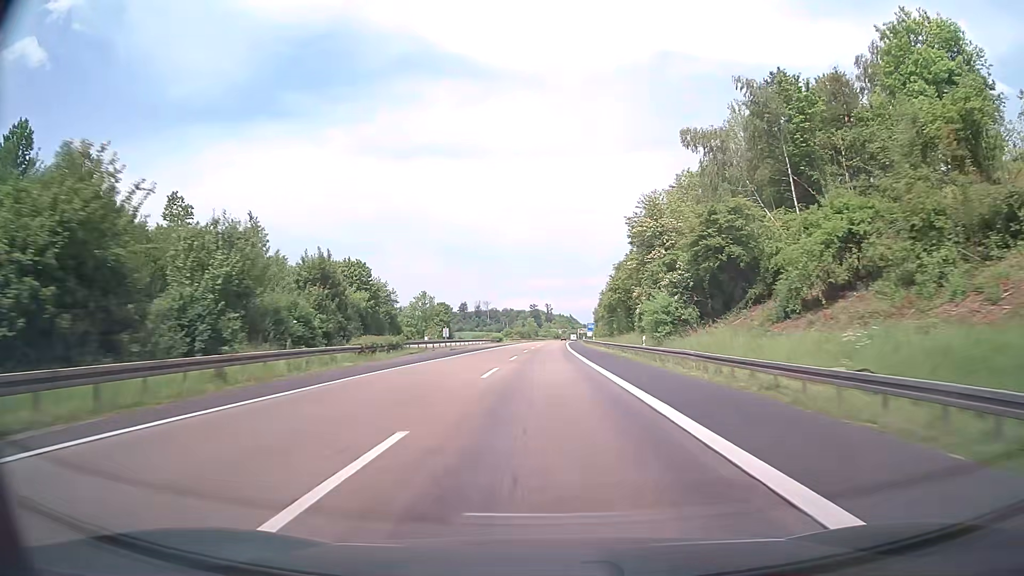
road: motorway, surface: asphalt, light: Day
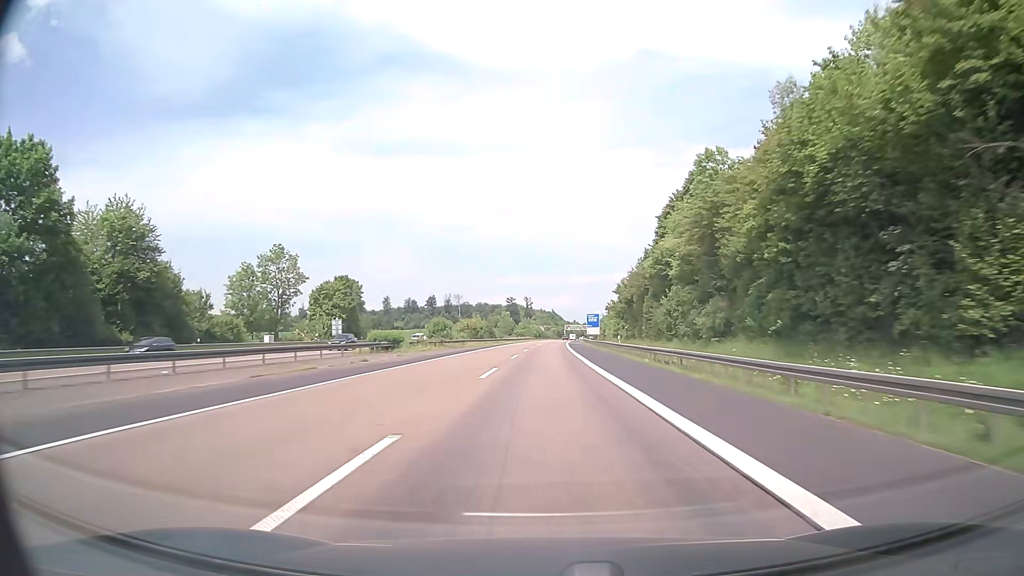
(+1.3, +87.8) m; +2°
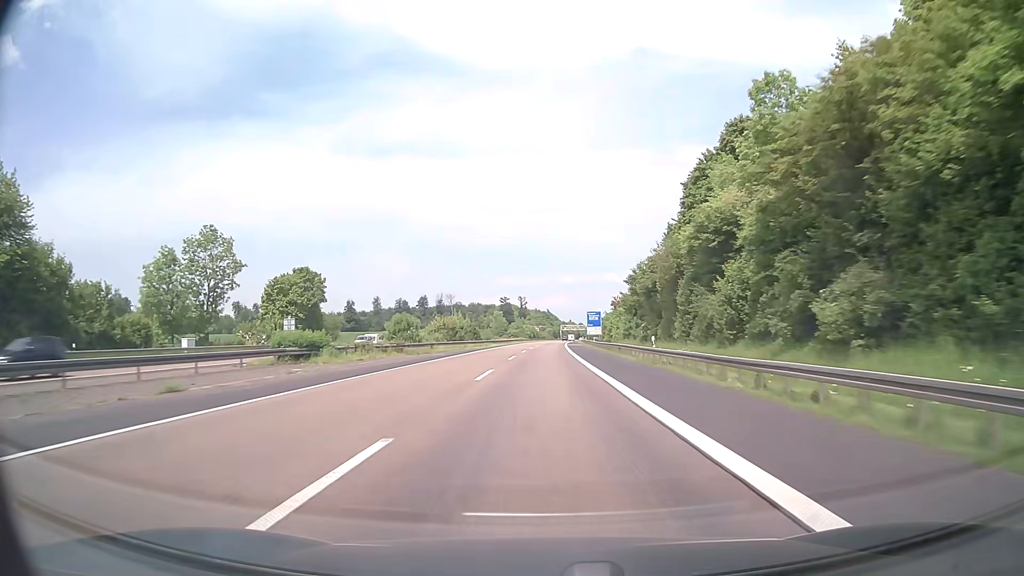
(+0.1, +18.2) m; 0°
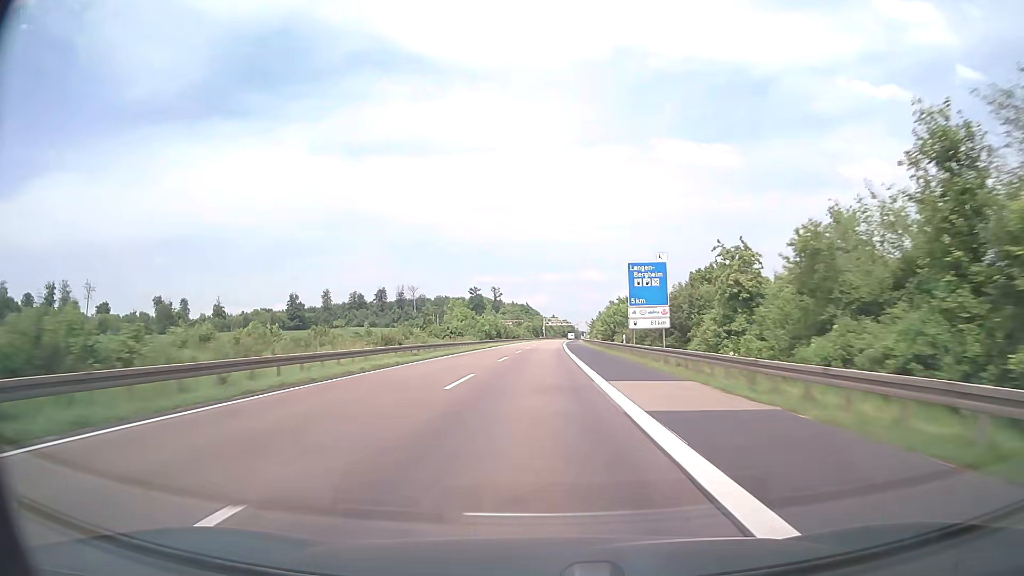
(+1.6, +92.6) m; +2°
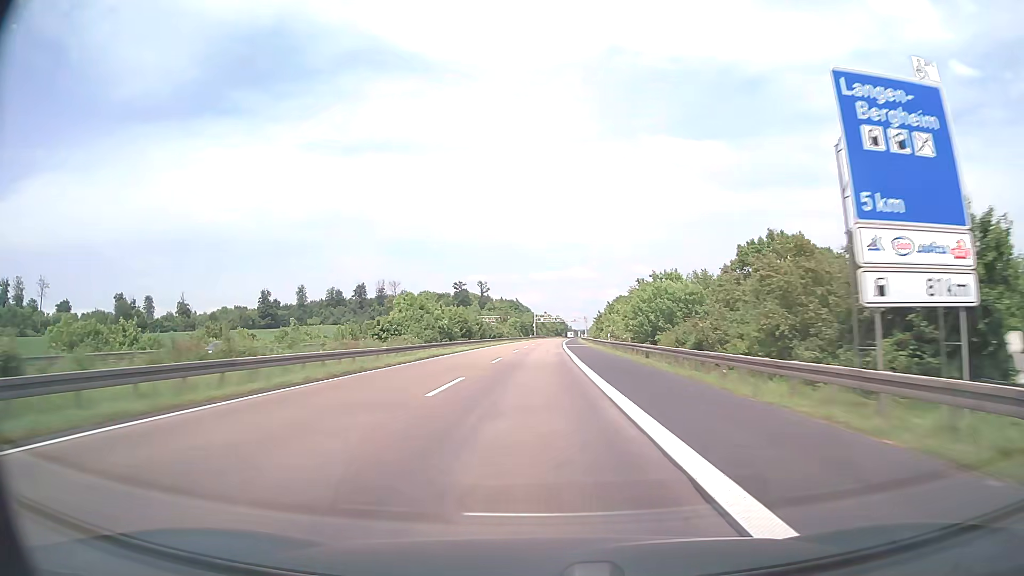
(+0.2, +37.5) m; +1°
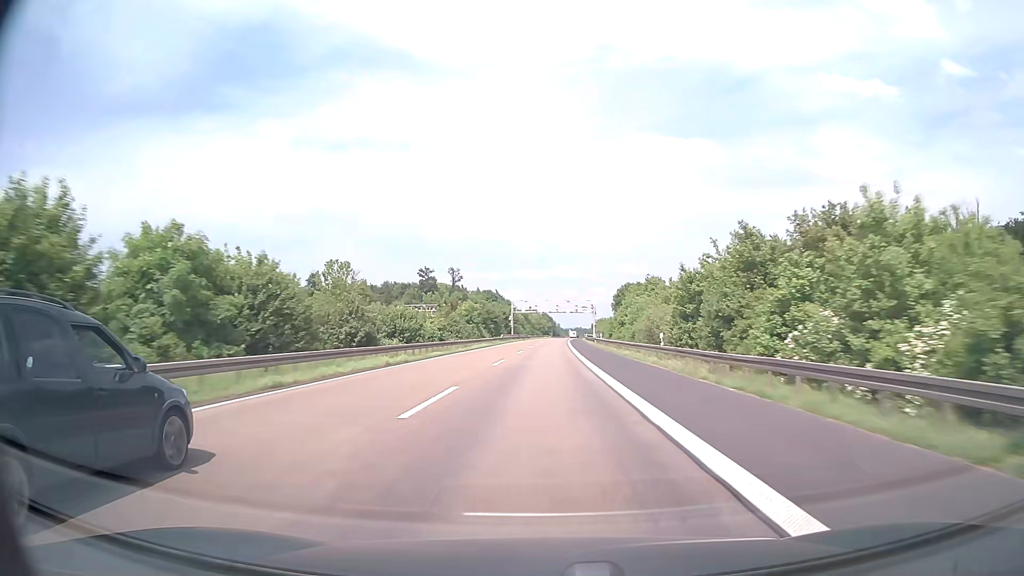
(+0.3, +75.5) m; +1°
